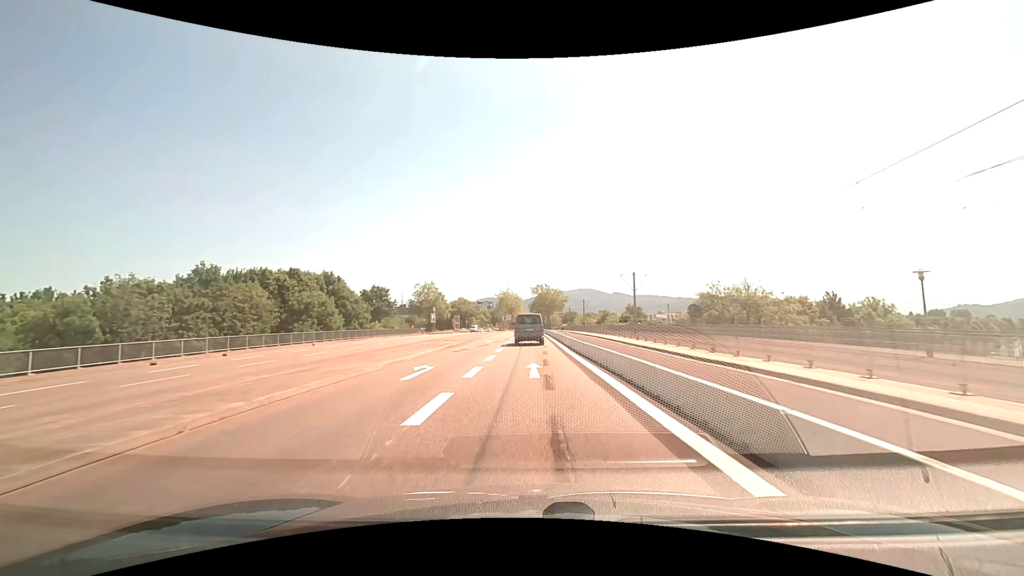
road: secondary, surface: asphalt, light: Day
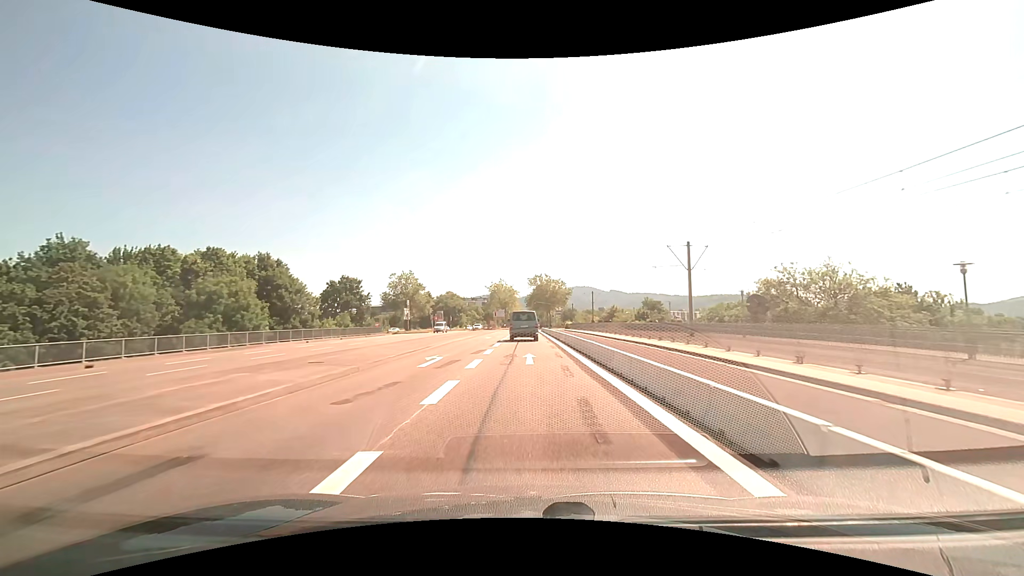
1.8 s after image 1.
(0.0, +22.6) m; 0°
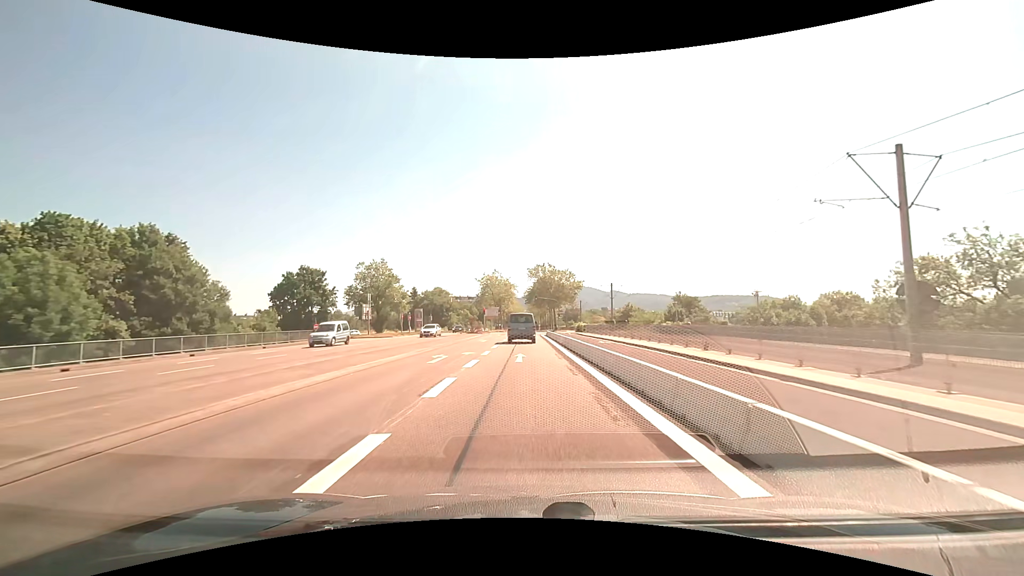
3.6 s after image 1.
(0.0, +23.2) m; 0°
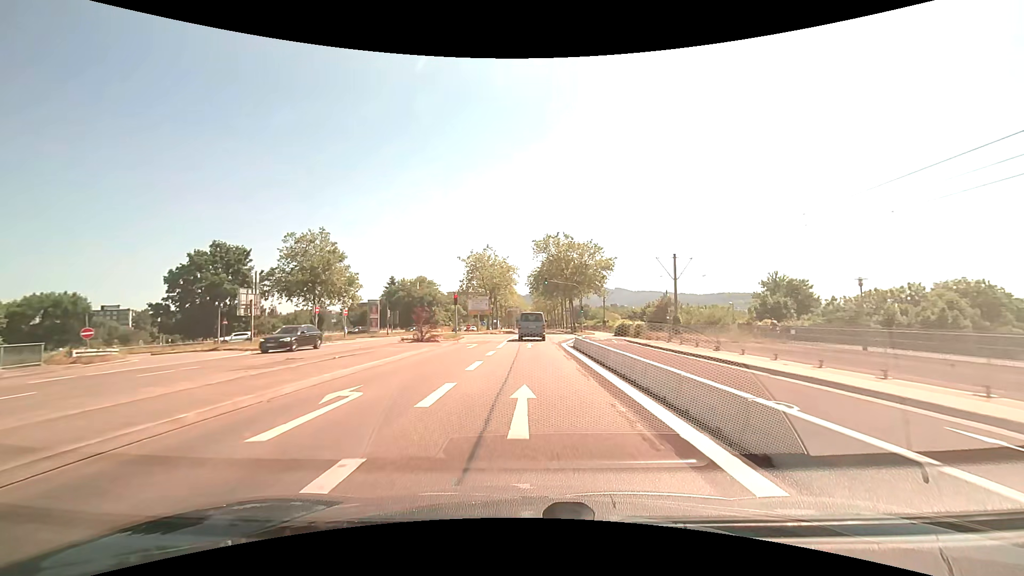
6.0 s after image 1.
(-0.1, +31.1) m; 0°
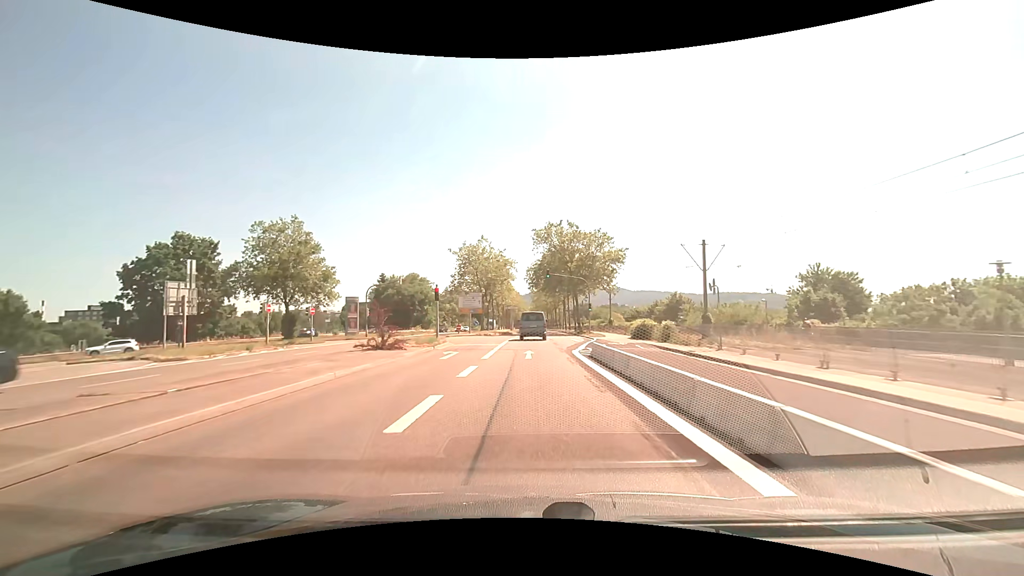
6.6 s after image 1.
(0.0, +7.8) m; 0°
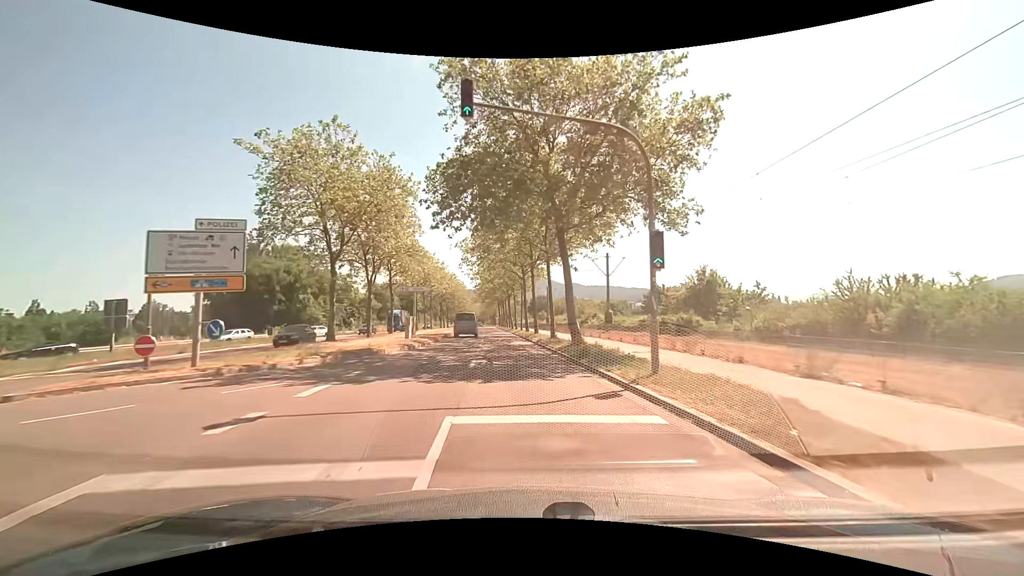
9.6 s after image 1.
(+2.1, +38.3) m; +5°
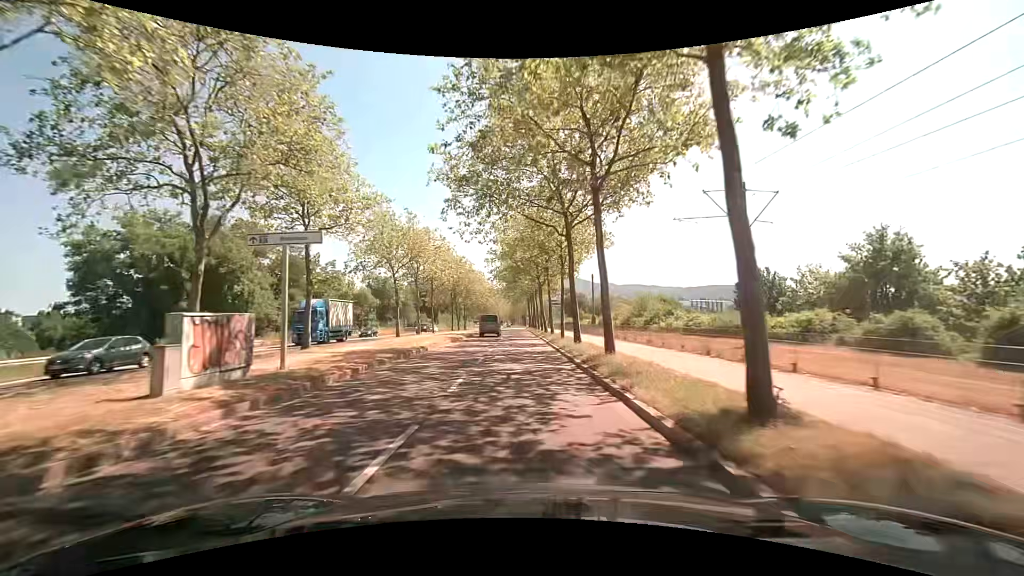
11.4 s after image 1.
(-0.8, +22.7) m; -4°
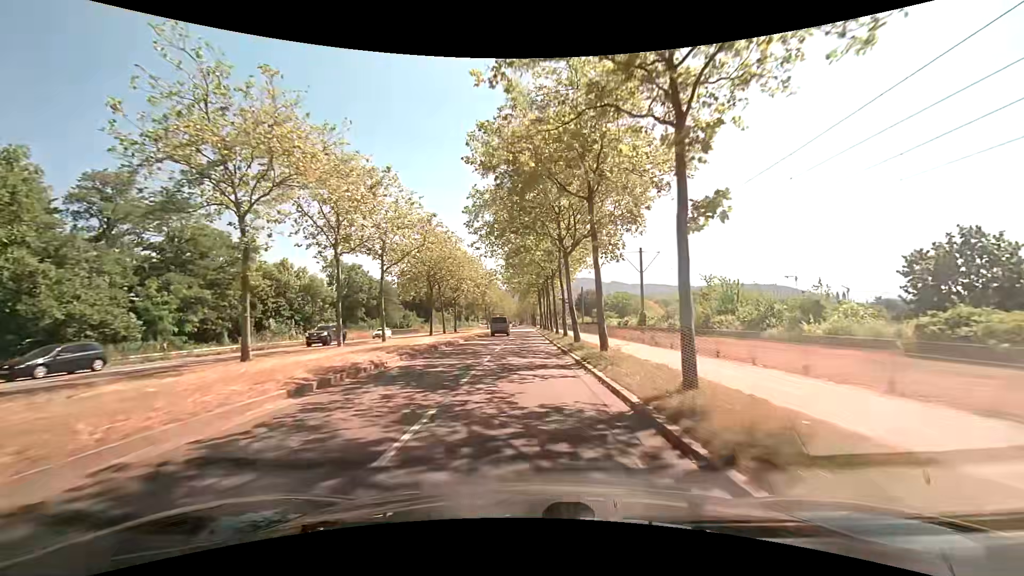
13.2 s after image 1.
(-0.3, +22.8) m; -1°
(0, +10) (0, +20) (0, +30) (0, +40) (0, +50) (0, +60) (0, +70) (0, +80) (0, +90) (0, +100) m
